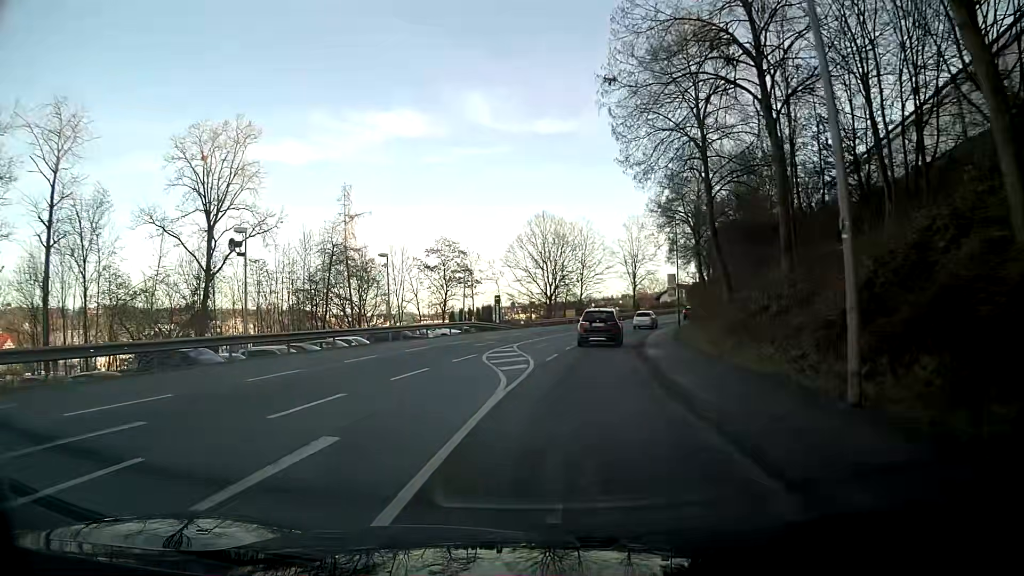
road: tertiary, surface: asphalt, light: Day
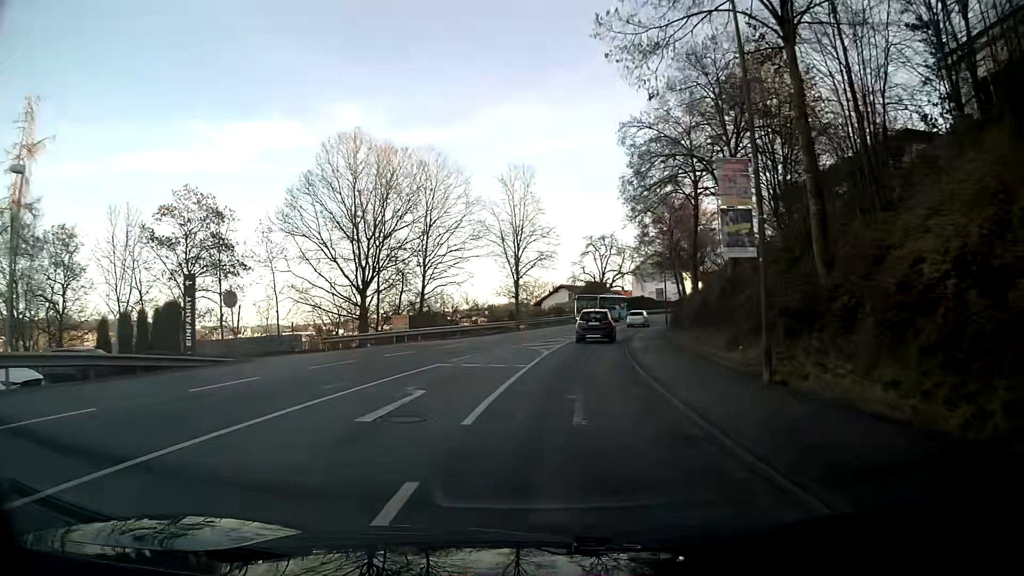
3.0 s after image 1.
(+3.5, +36.4) m; +11°
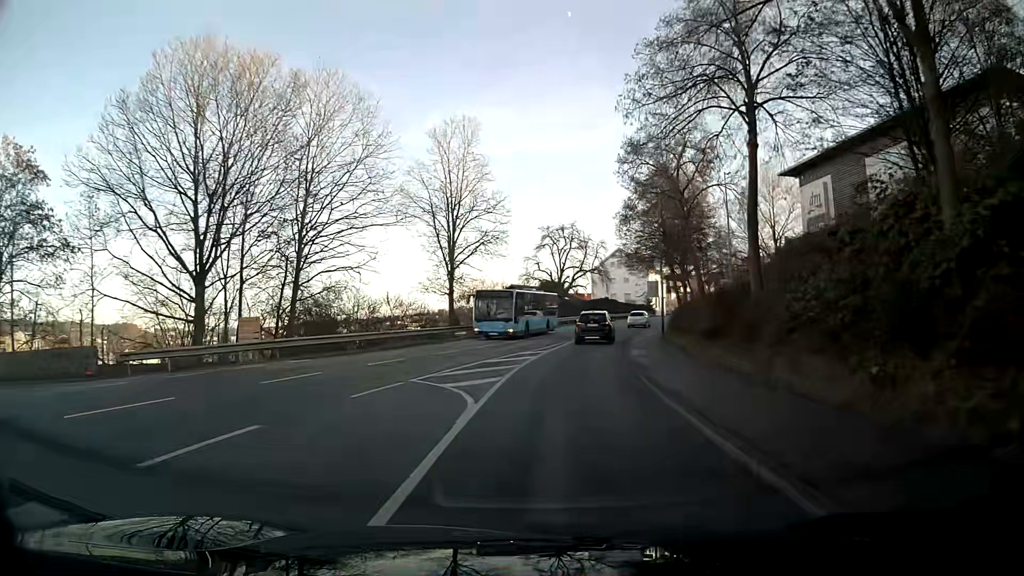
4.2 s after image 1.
(+0.6, +15.4) m; +4°
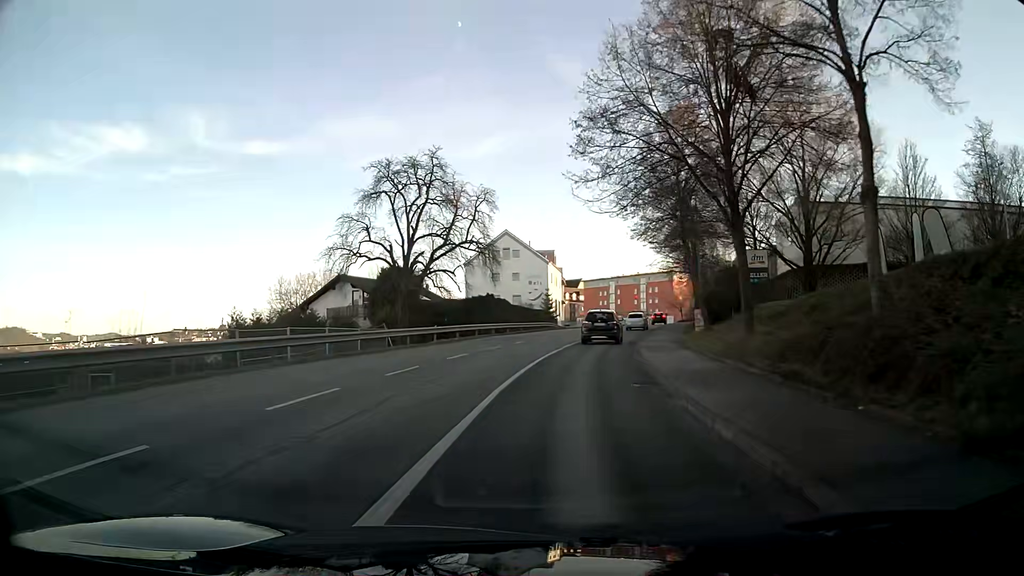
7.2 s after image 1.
(+3.3, +38.8) m; +11°
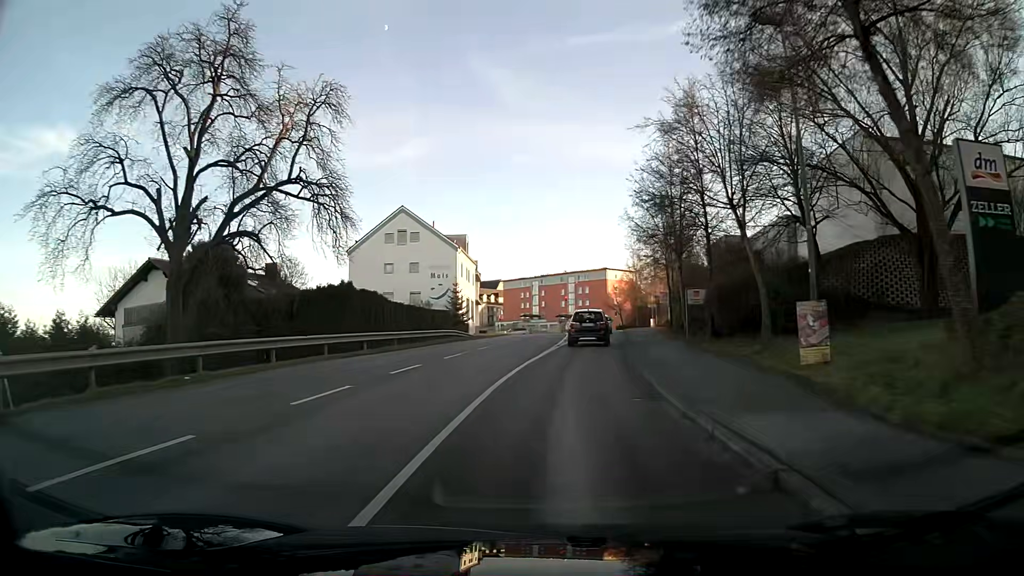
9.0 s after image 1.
(+1.5, +22.6) m; +7°
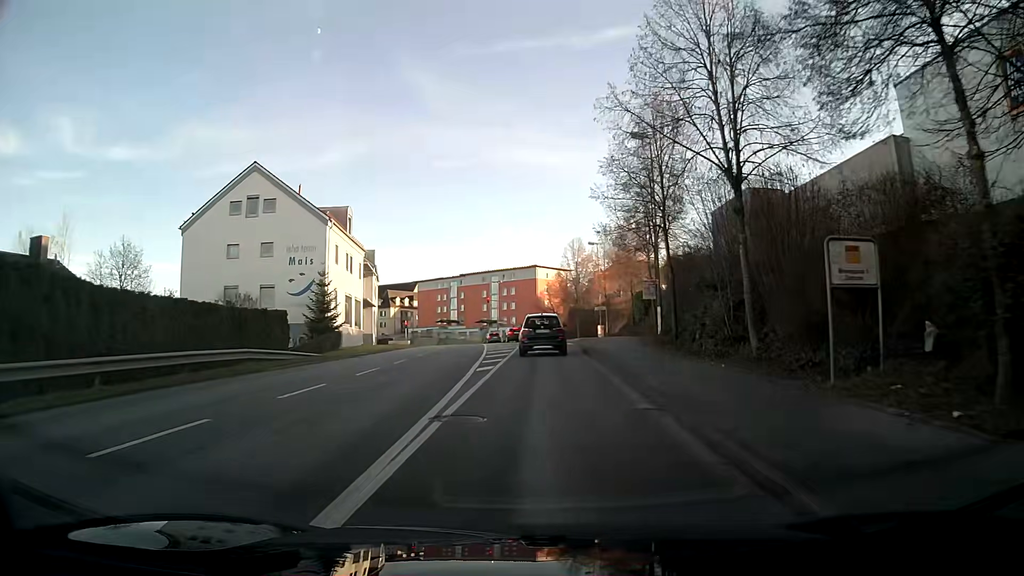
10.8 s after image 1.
(+1.1, +22.1) m; +5°
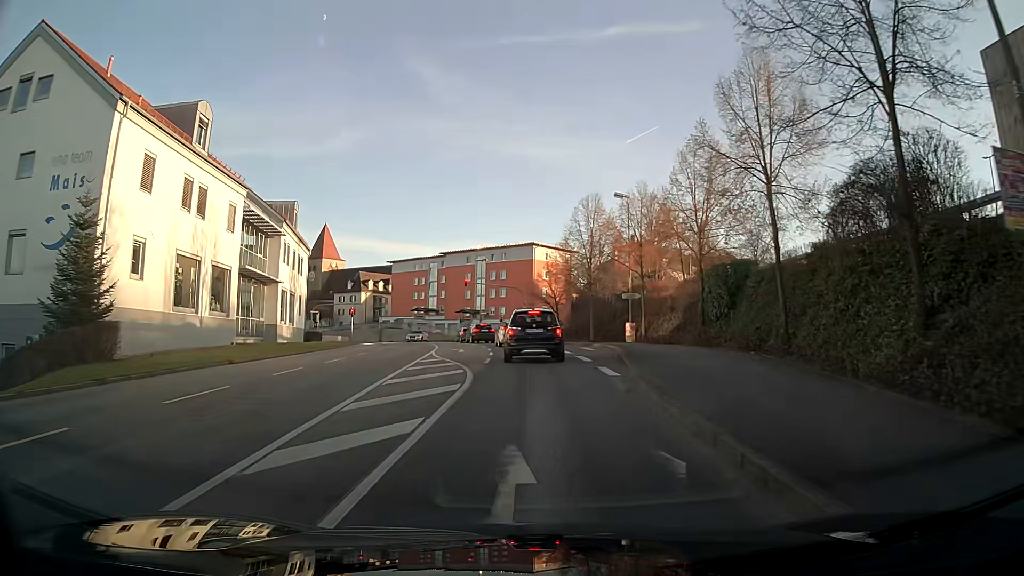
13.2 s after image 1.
(+0.1, +25.5) m; 0°
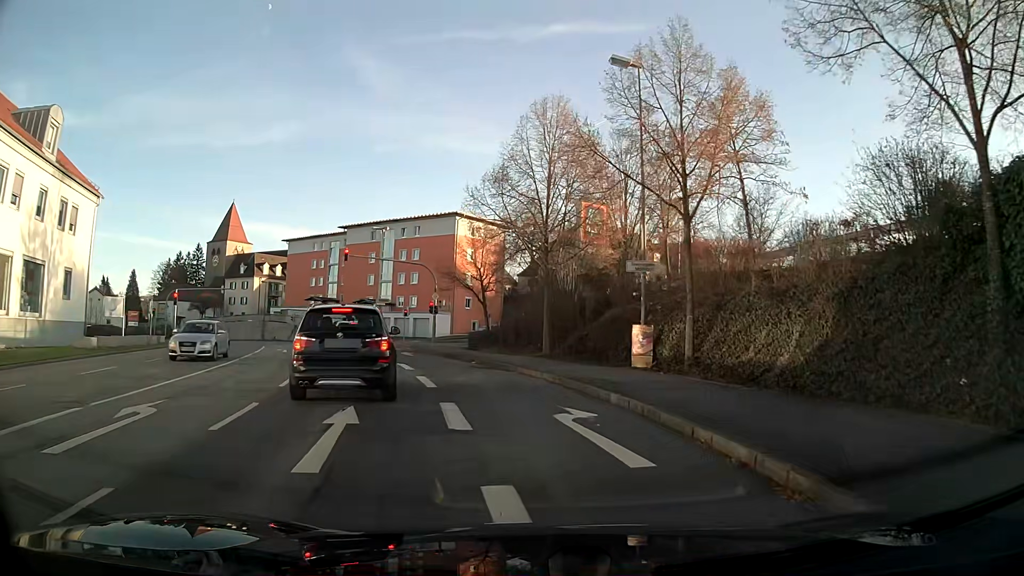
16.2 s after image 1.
(+1.1, +24.8) m; +5°
(0, +10) (-2, +20) (-5, +29) (-8, +39) (-9, +49) (-5, +57) (+2, +64) (+11, +70) (+19, +76) (+27, +82) m
